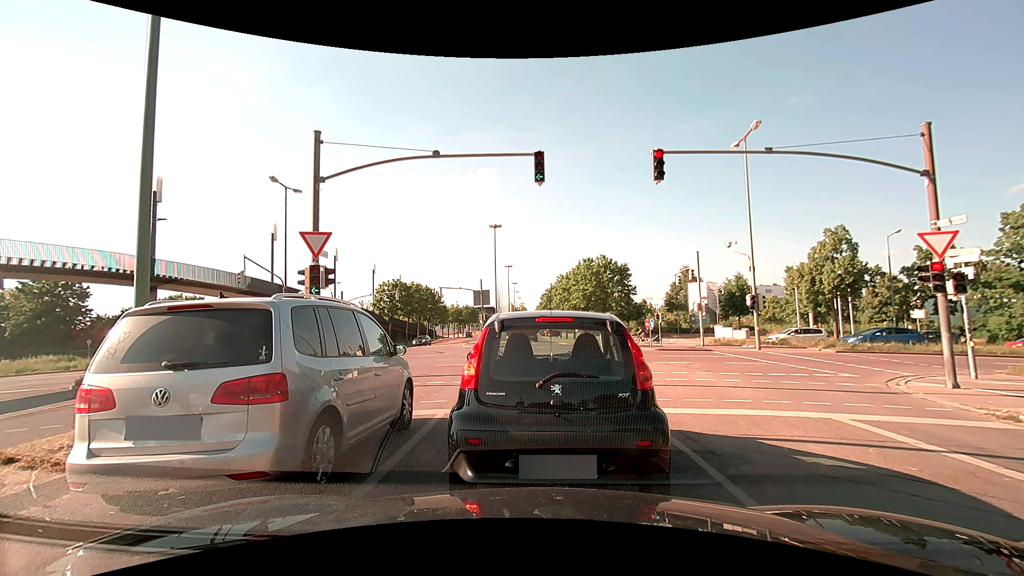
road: tertiary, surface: asphalt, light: Day
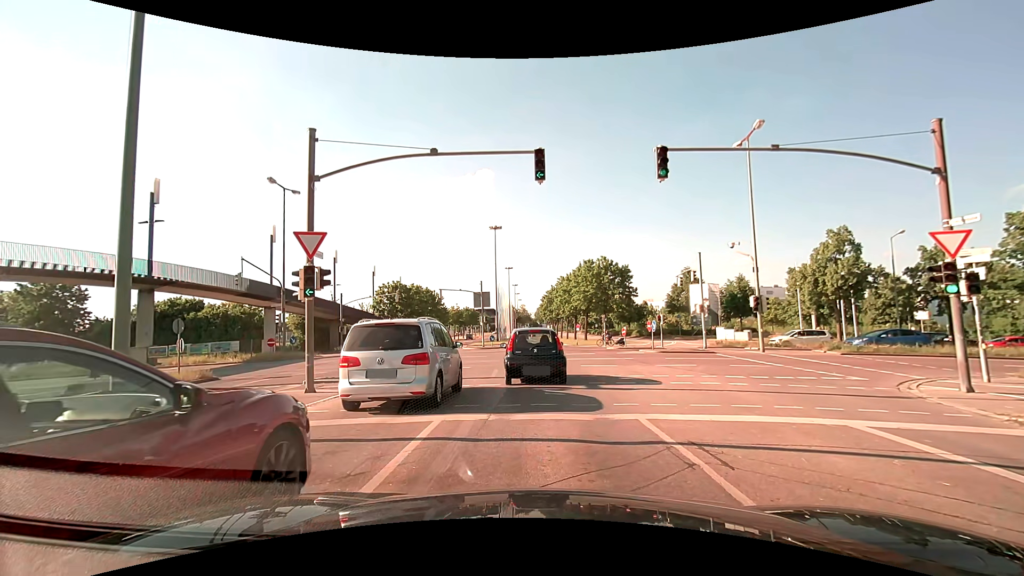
(0.0, +0.4) m; 0°
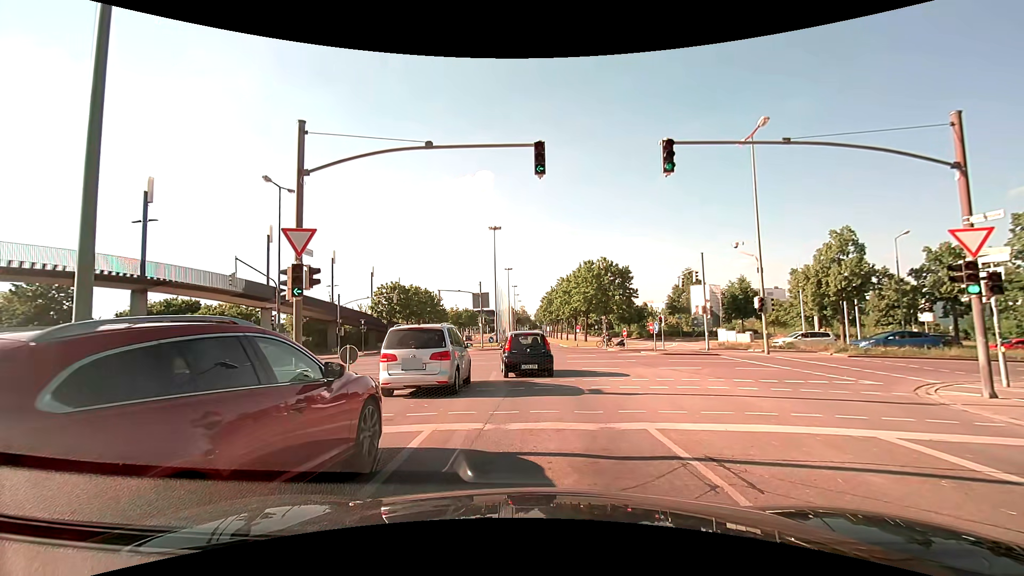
(0.0, +0.7) m; +1°
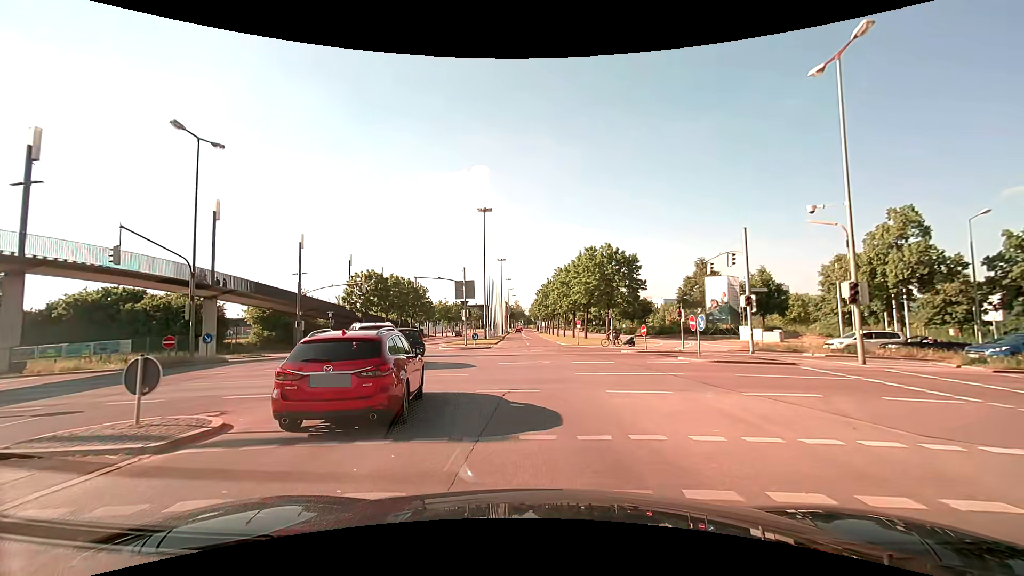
(-0.1, +8.9) m; -1°
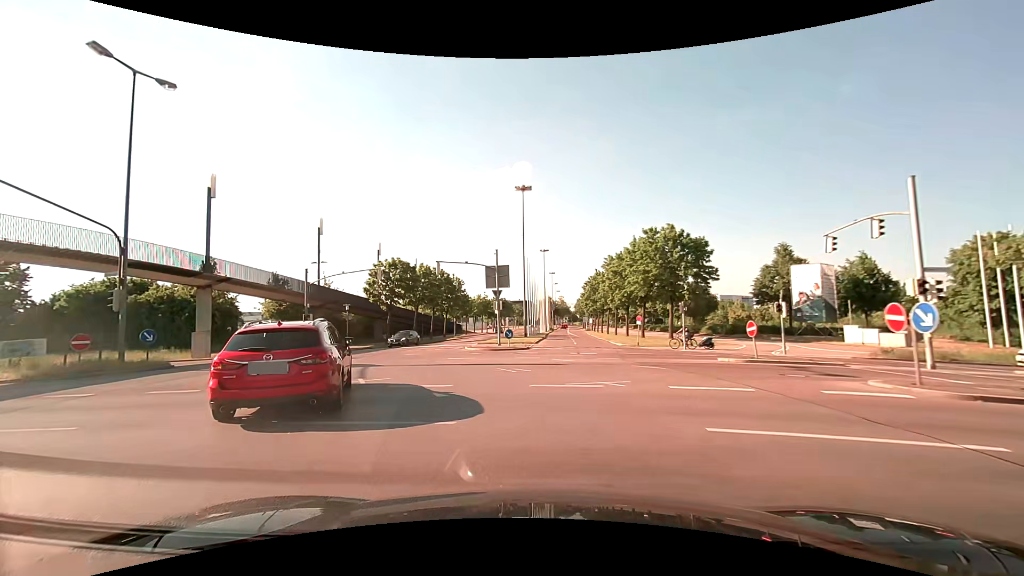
(-0.2, +8.7) m; -4°
(-1, +10) (-6, +19) (-13, +26) (-22, +29) (-32, +31) (-42, +32) (-52, +33) (-62, +33) (-72, +34) (-82, +35) m
